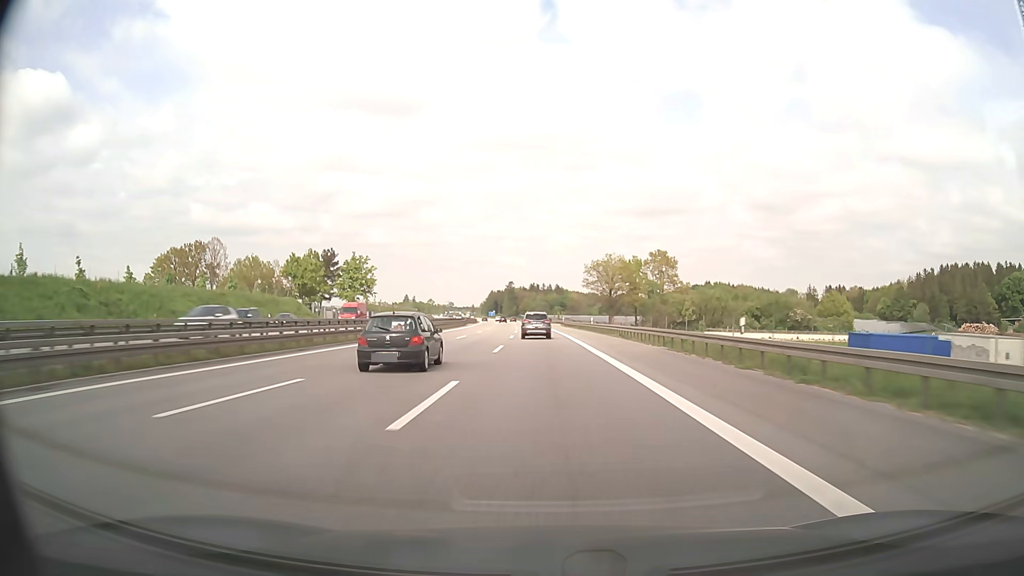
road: motorway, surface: asphalt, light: Day
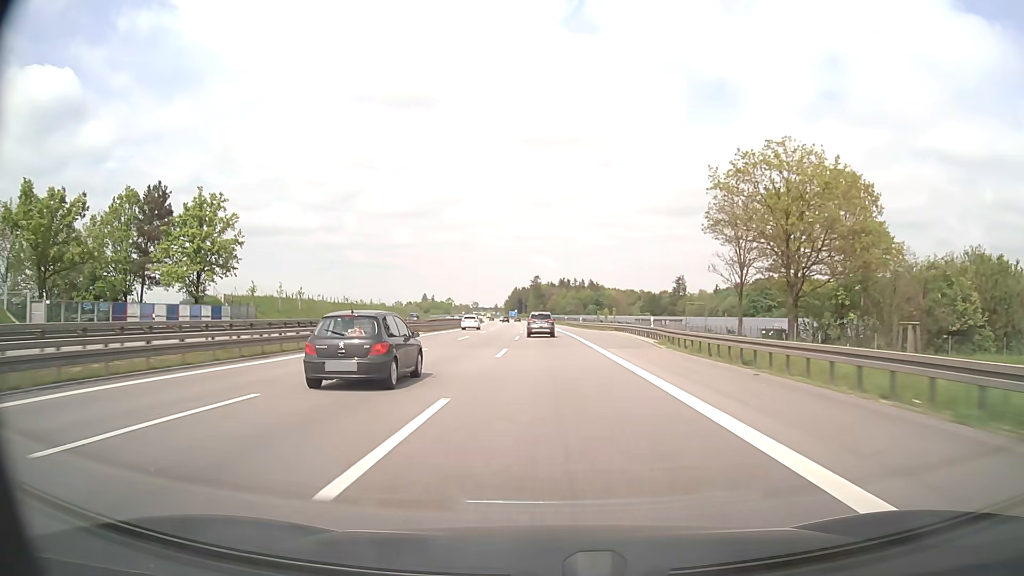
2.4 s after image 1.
(-1.5, +75.0) m; -2°
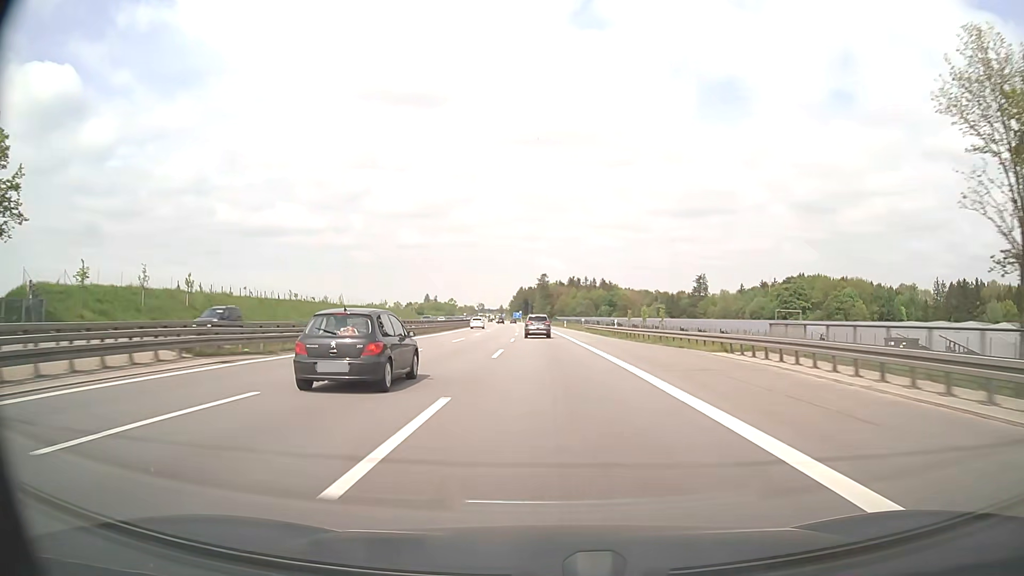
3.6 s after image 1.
(-0.2, +36.3) m; -1°
(0, +10) (0, +20) (0, +30) (0, +40) (-1, +50) (-1, +60) (-1, +70) (-2, +80) (-2, +90) (-3, +100) m
